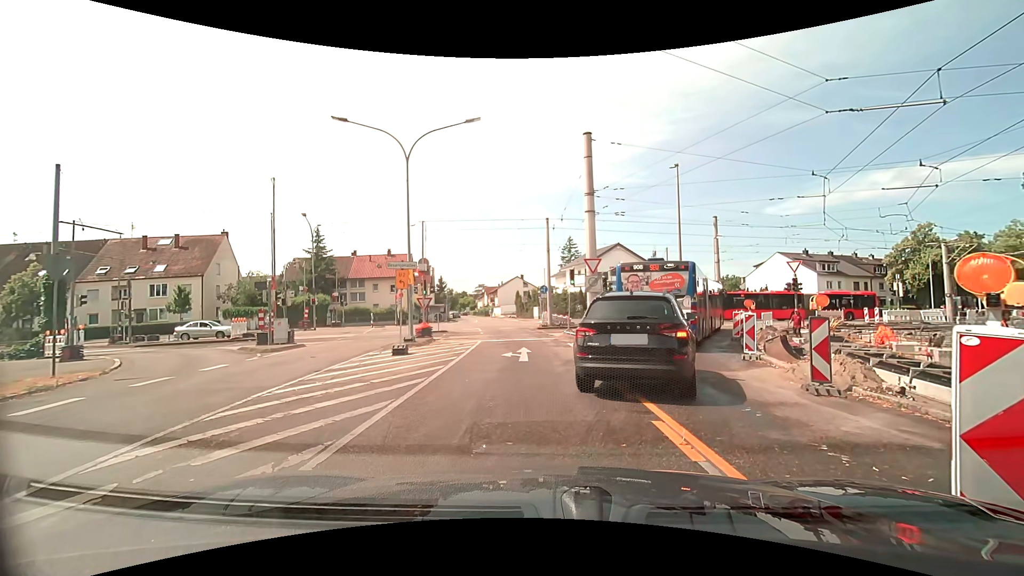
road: residential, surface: asphalt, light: Day
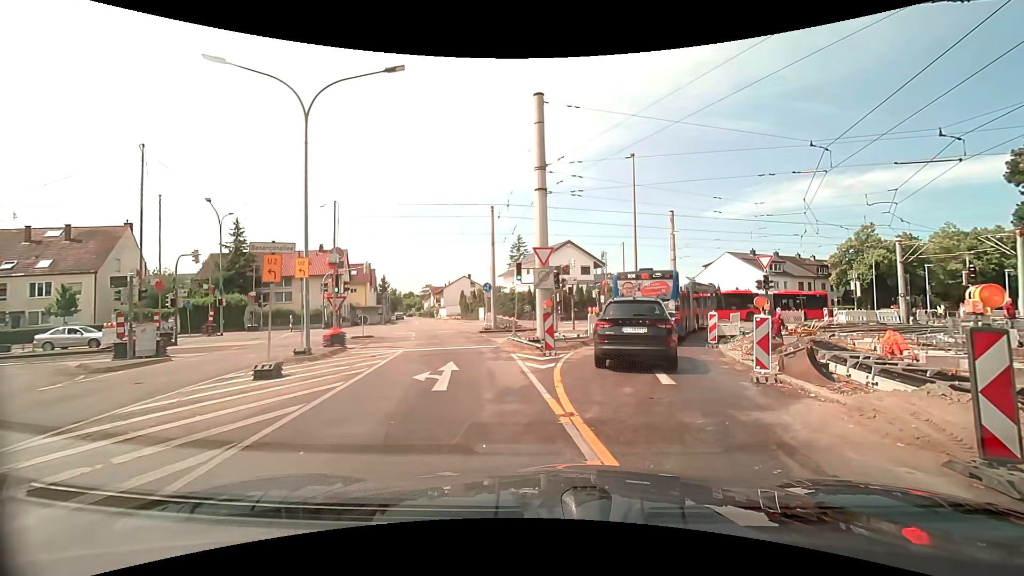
(+0.3, +4.9) m; +7°
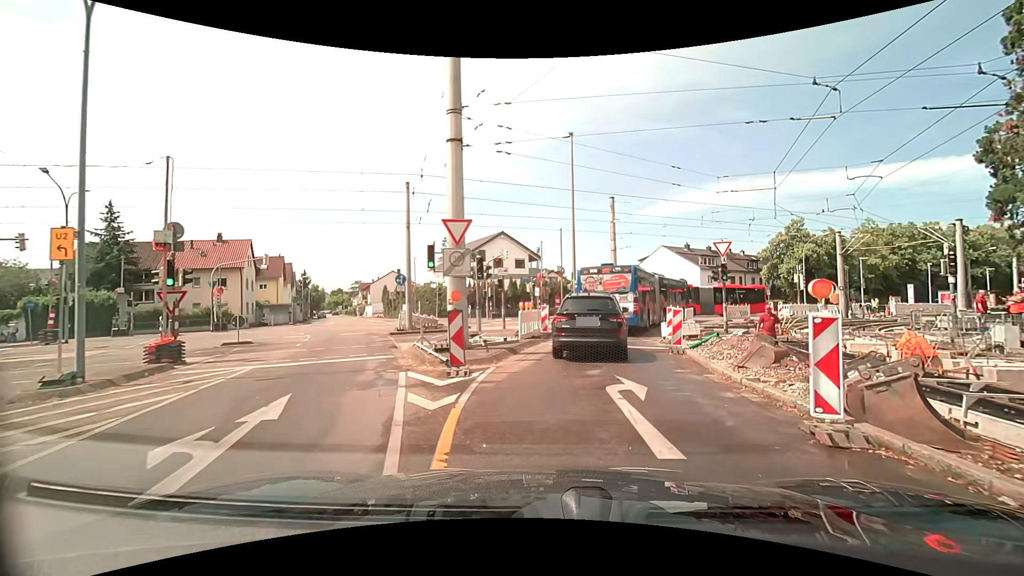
(+0.4, +5.2) m; +7°
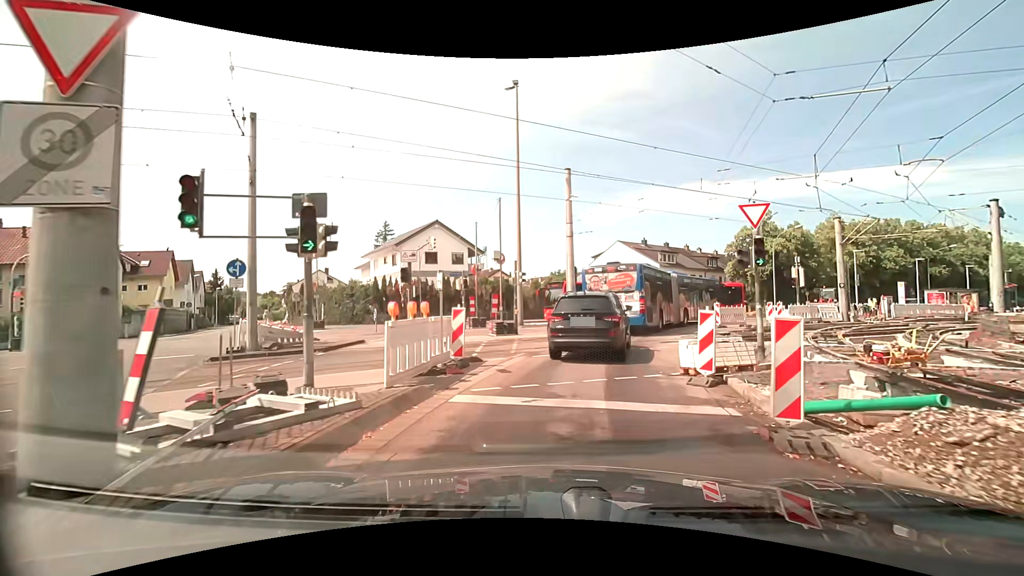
(+0.6, +9.7) m; +6°
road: tertiary_link
